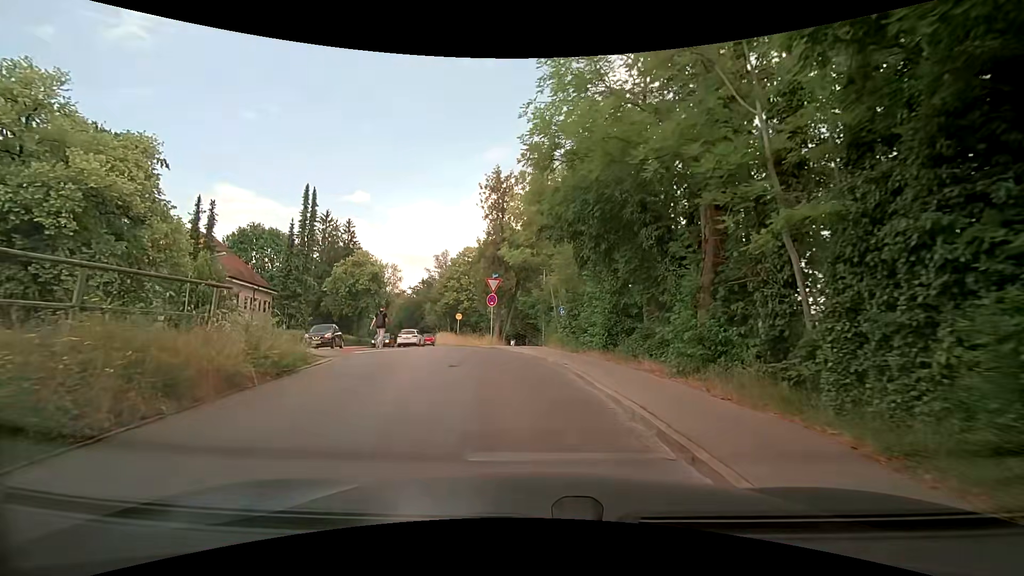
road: residential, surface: paved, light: Day
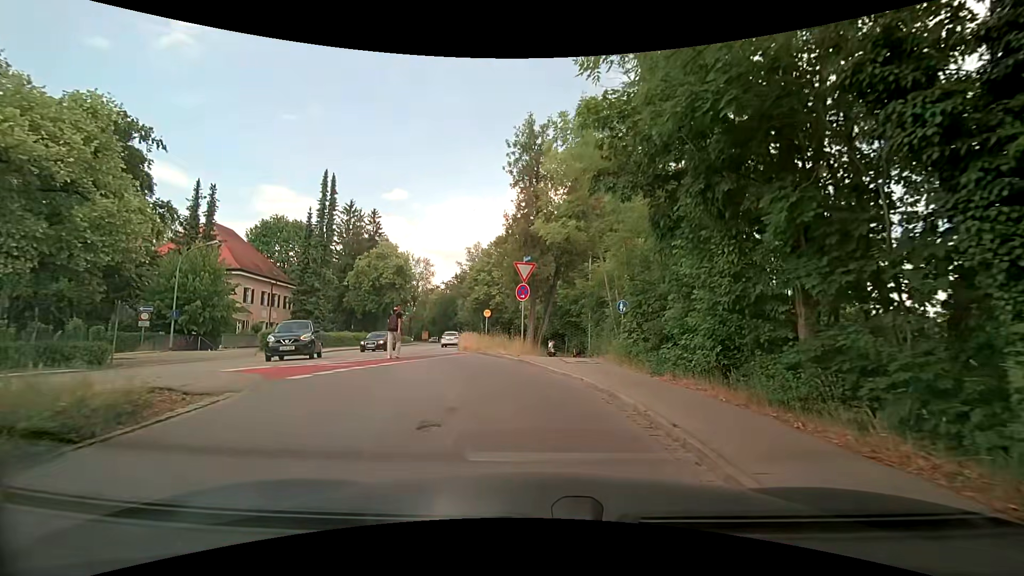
(-0.4, +6.5) m; -4°
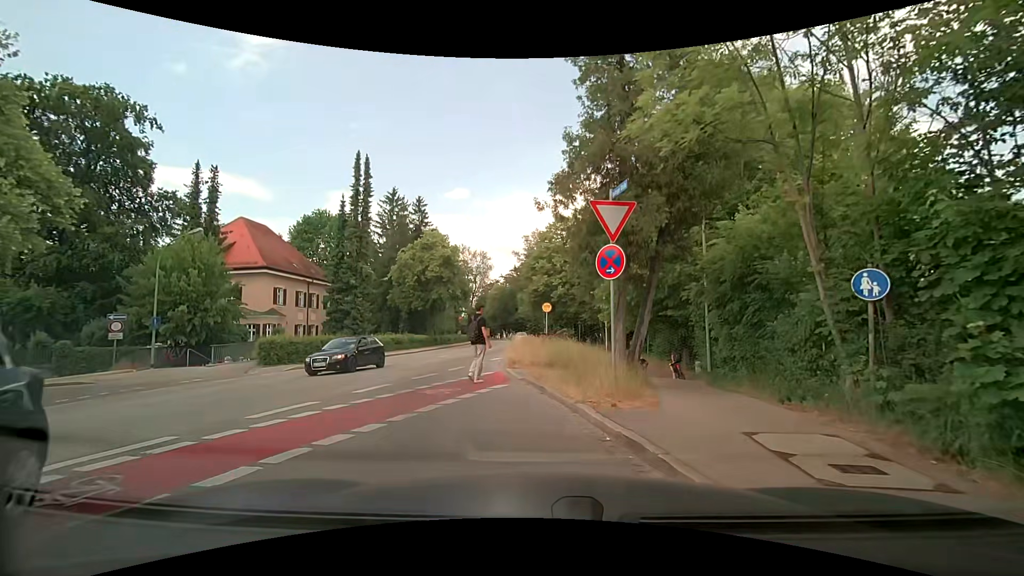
(-0.6, +9.0) m; -9°
